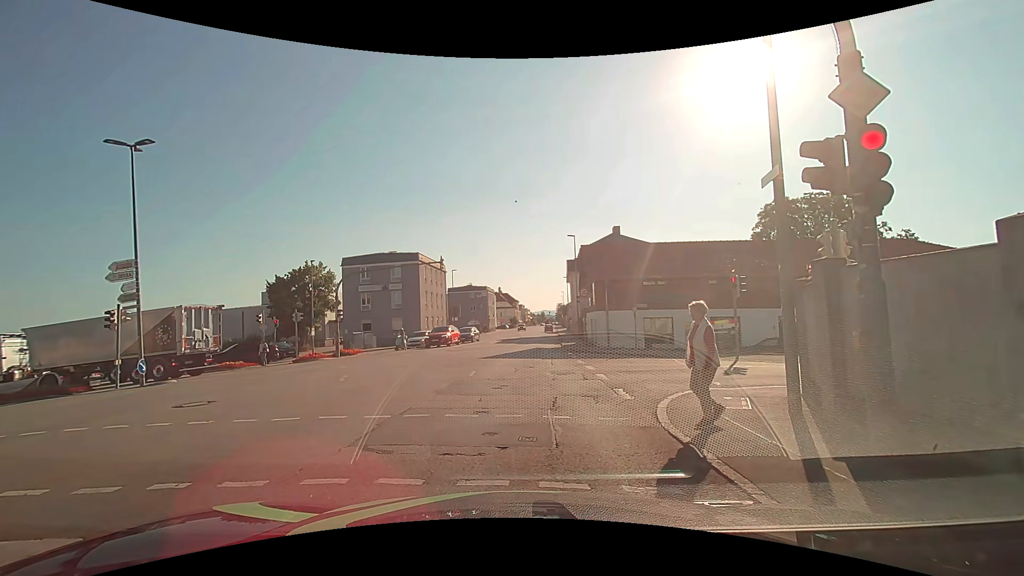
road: tertiary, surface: asphalt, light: Day
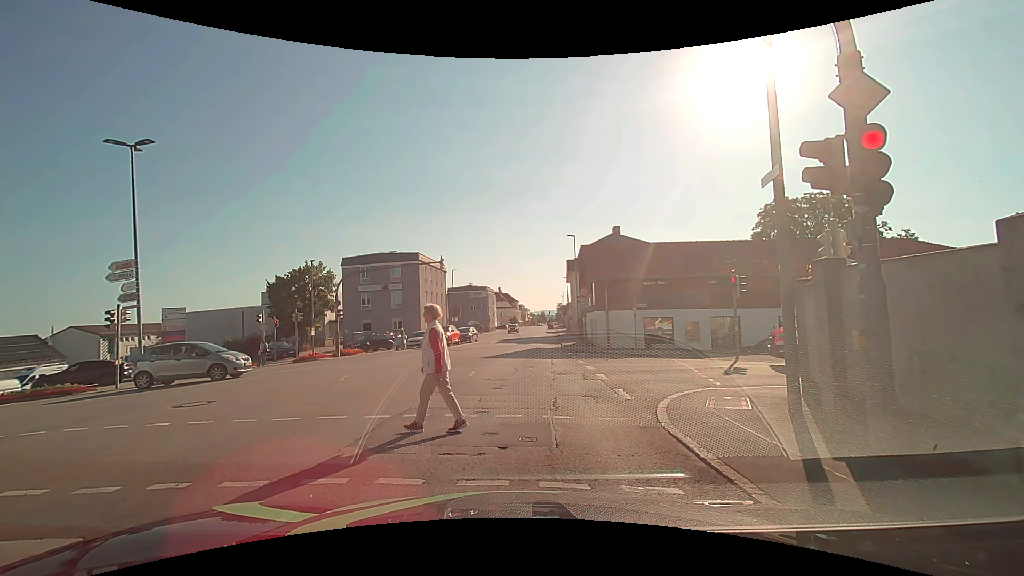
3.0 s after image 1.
(0.0, 0.0) m; 0°
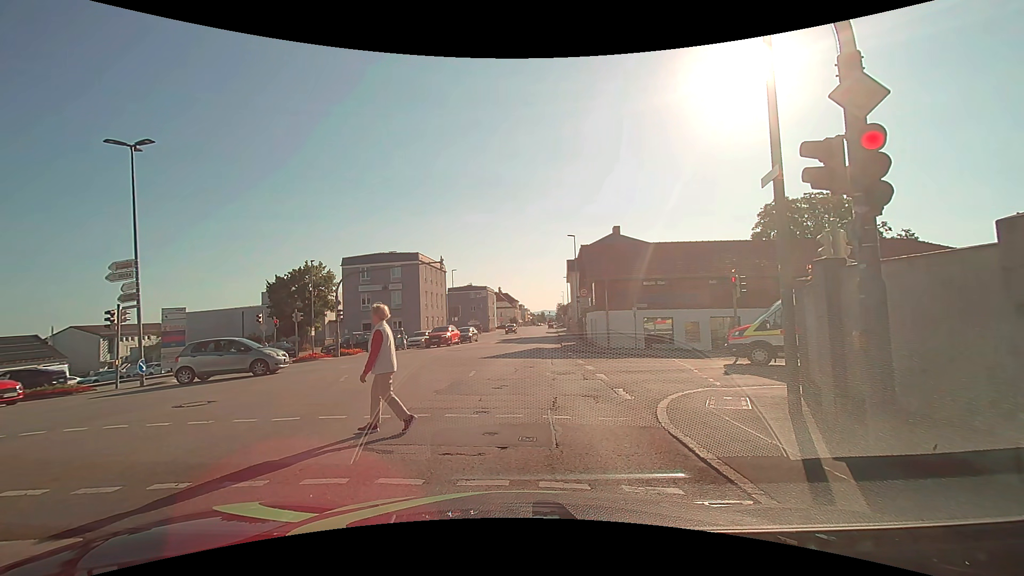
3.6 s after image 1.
(0.0, 0.0) m; 0°
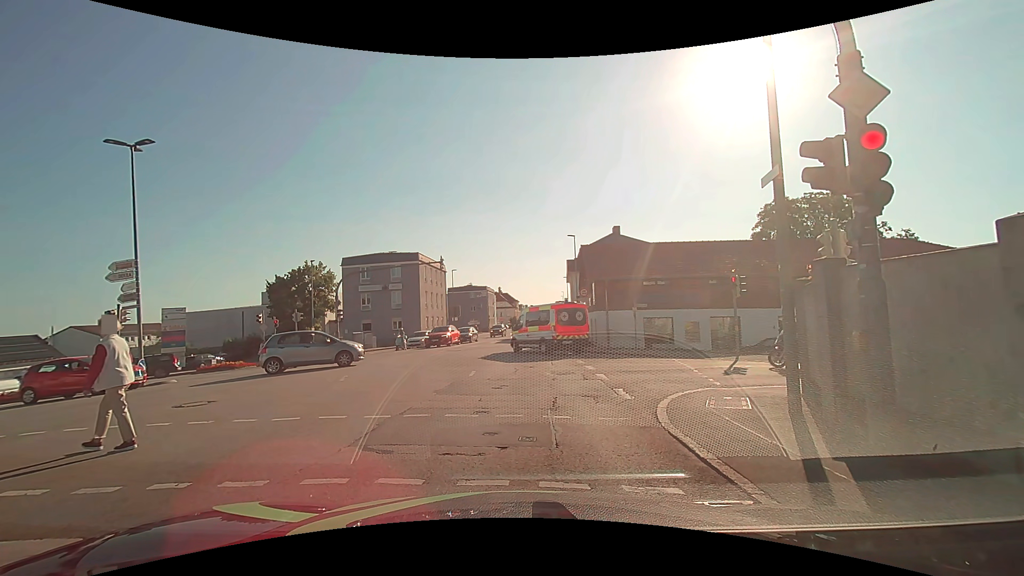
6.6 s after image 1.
(0.0, 0.0) m; 0°
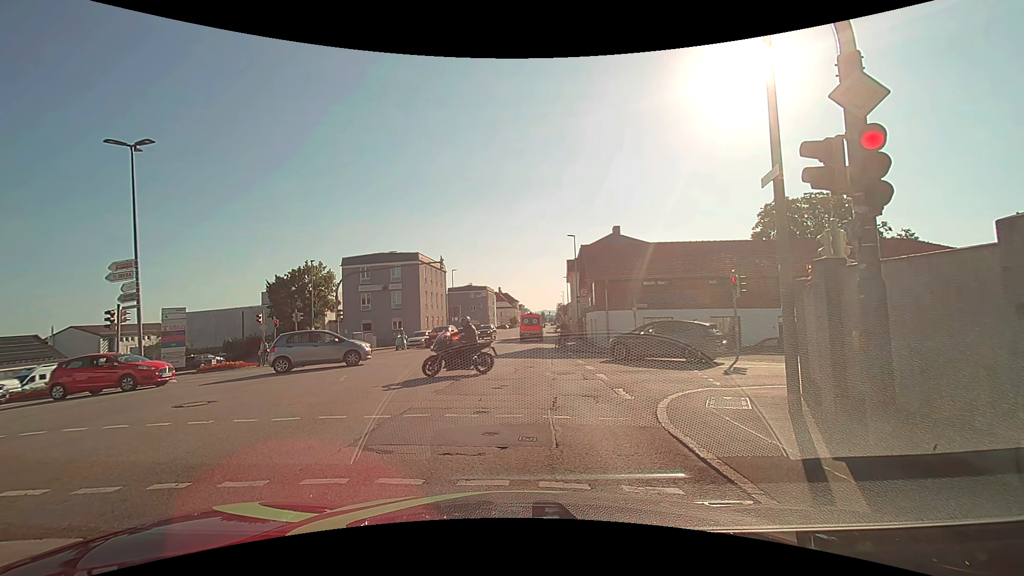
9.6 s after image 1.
(0.0, 0.0) m; 0°
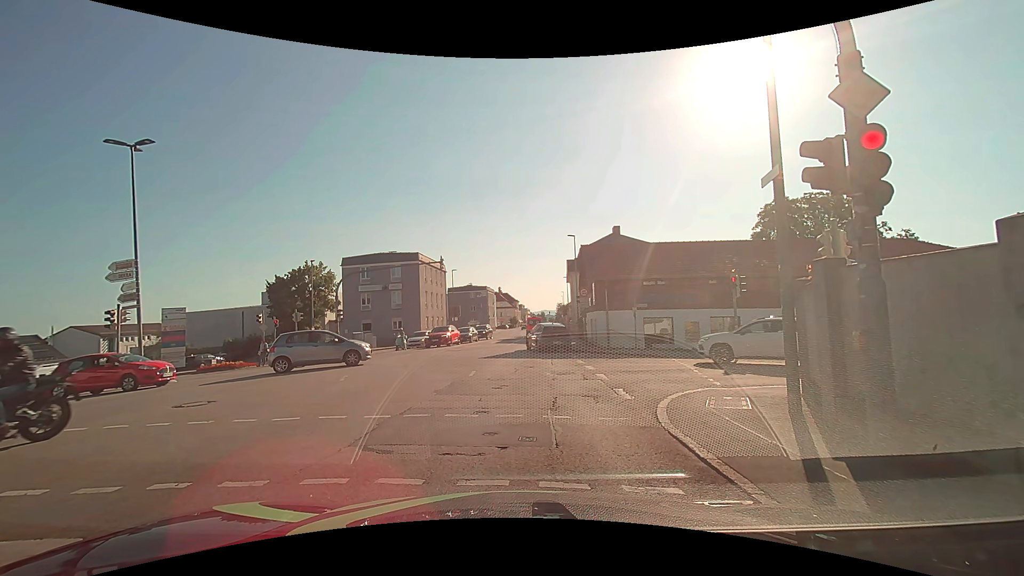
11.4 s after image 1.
(0.0, 0.0) m; 0°
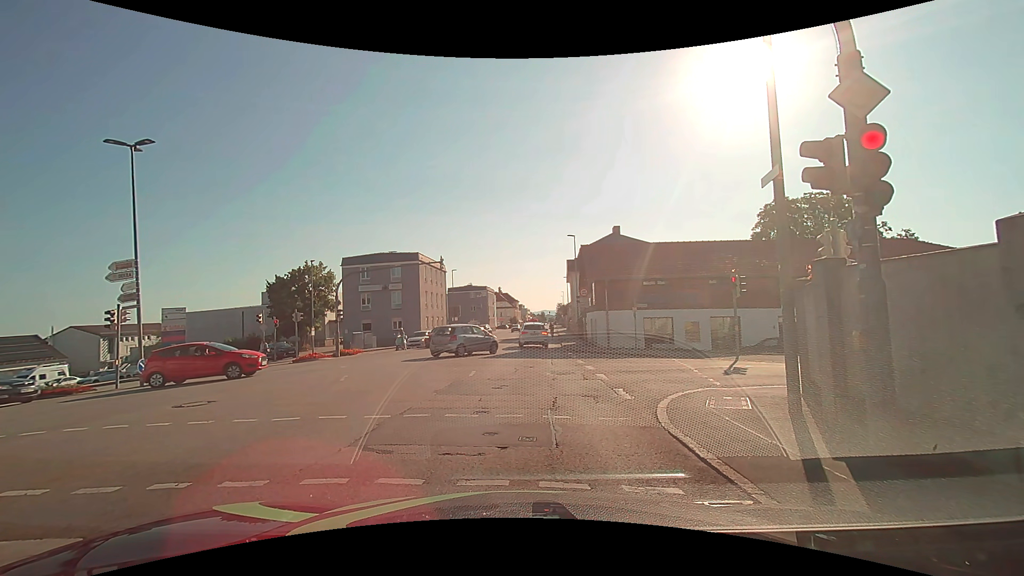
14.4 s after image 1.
(0.0, 0.0) m; 0°
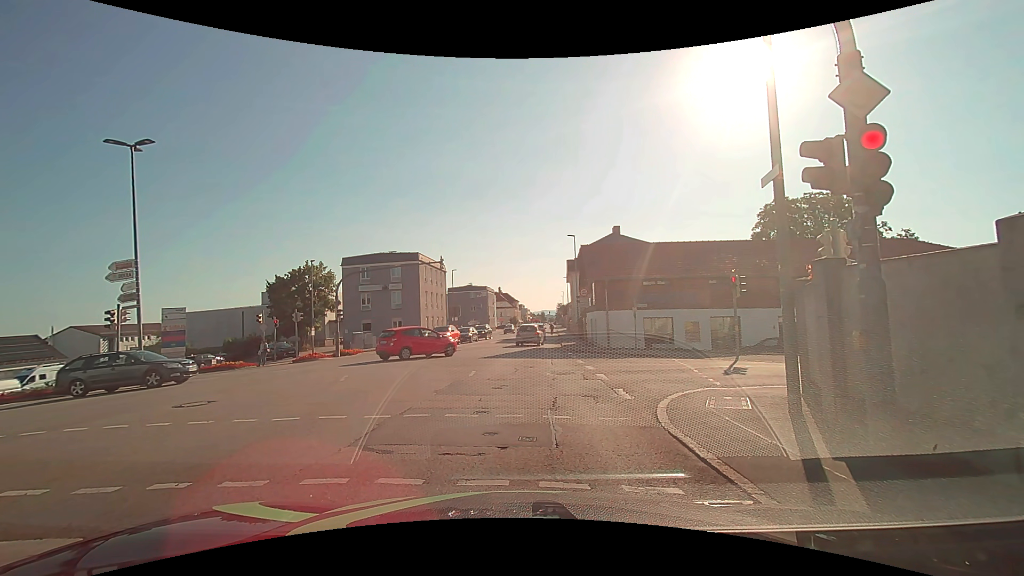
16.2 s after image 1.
(0.0, 0.0) m; 0°
(0, +10) (+1, +20) (+2, +30) (+3, +40) (+4, +50) (+4, +60) (+4, +70) (+5, +80) (+5, +90) (+6, +100) m
